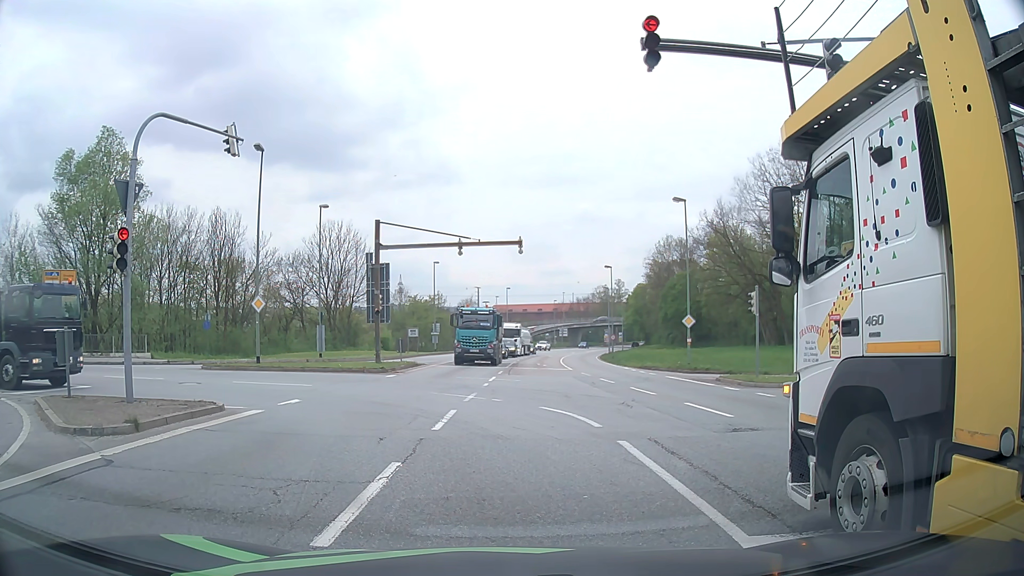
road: primary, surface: asphalt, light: Day
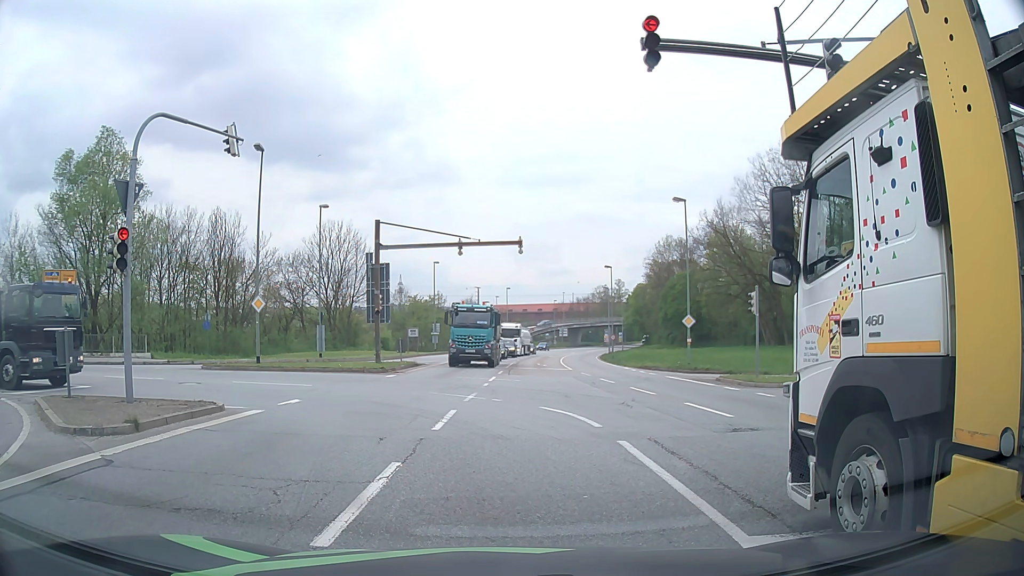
(0.0, 0.0) m; 0°
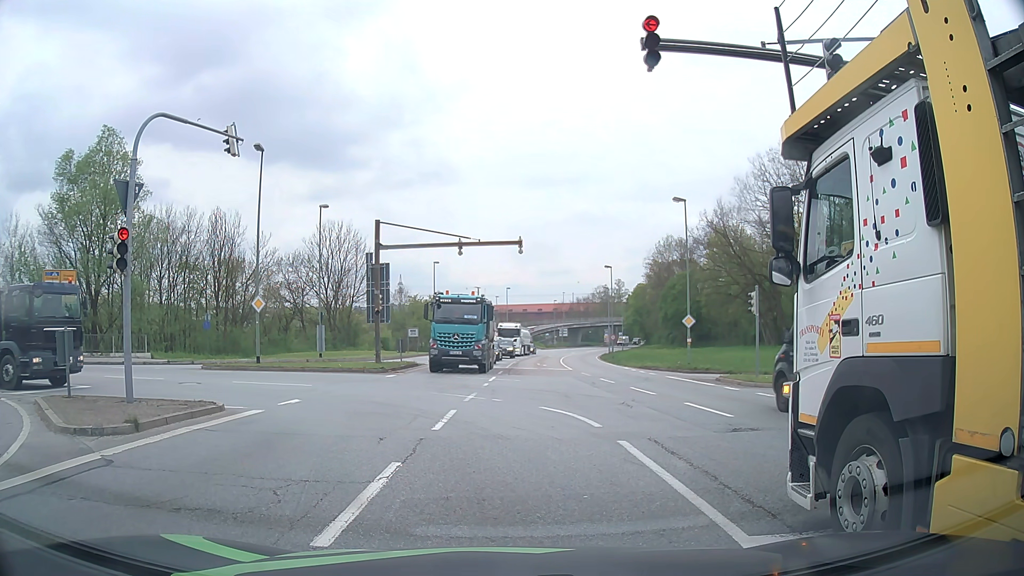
(0.0, 0.0) m; 0°
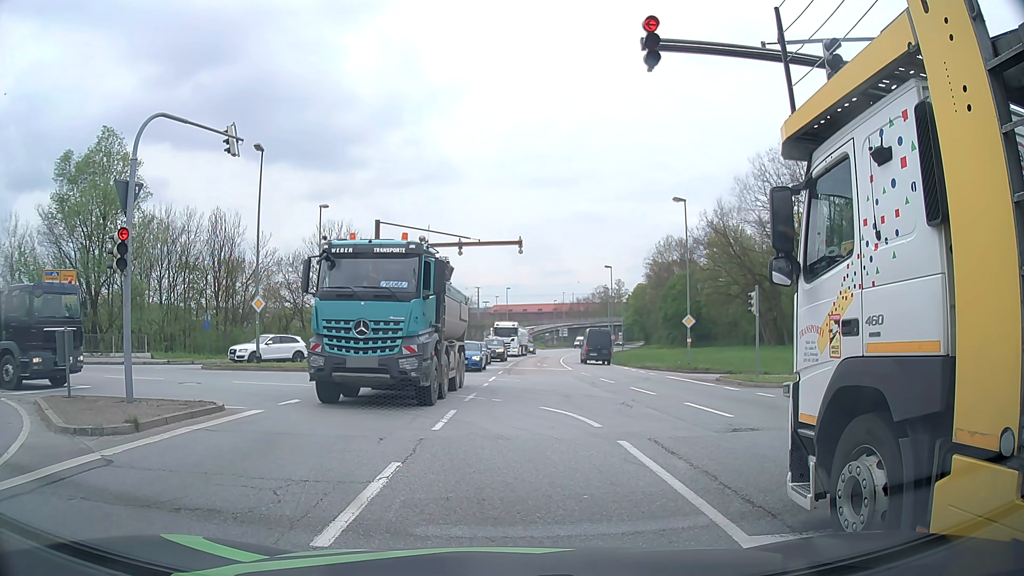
(0.0, 0.0) m; 0°
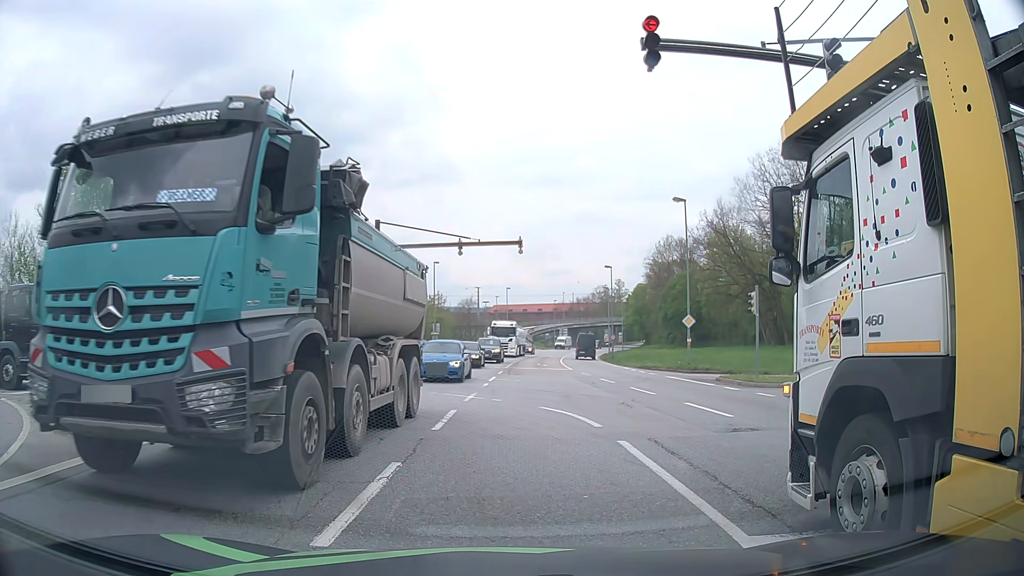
(0.0, 0.0) m; 0°
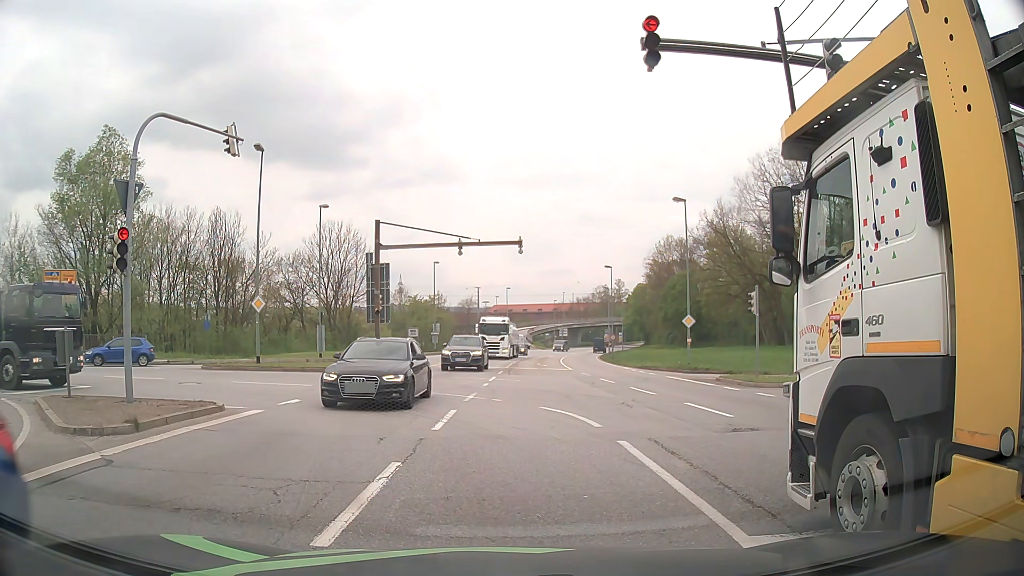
(0.0, 0.0) m; 0°
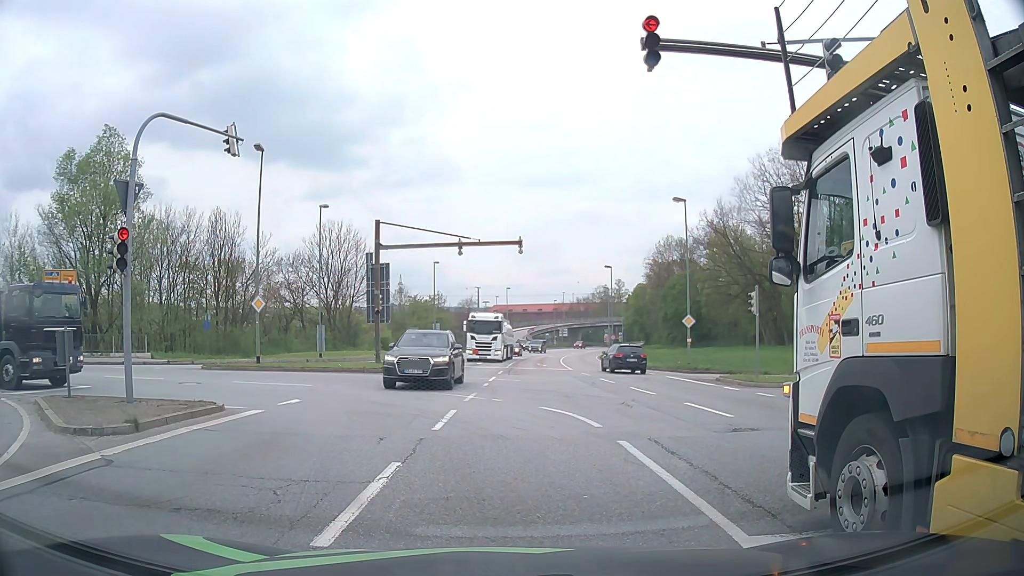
(0.0, 0.0) m; 0°
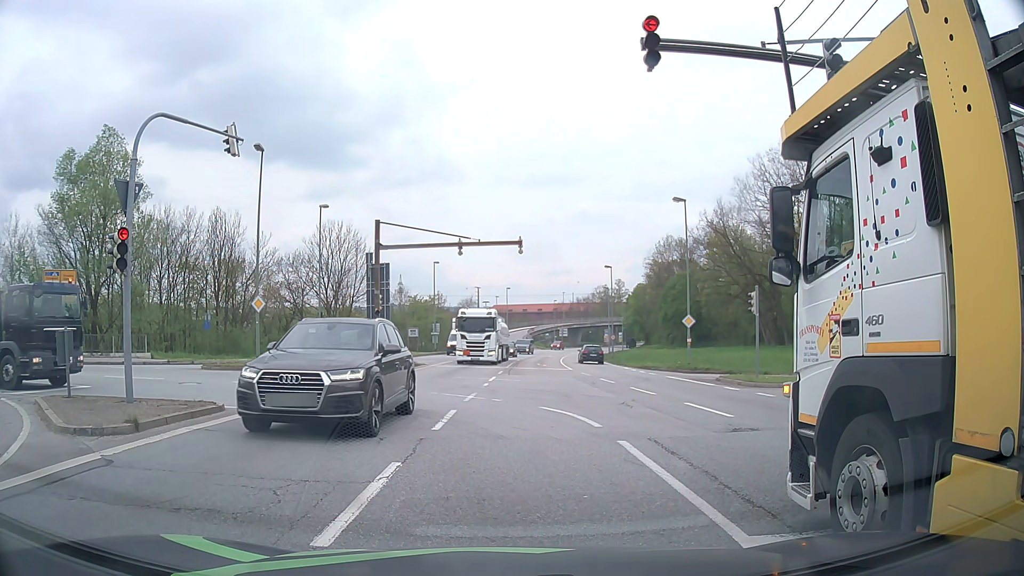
(0.0, 0.0) m; 0°
(-1, +10) (-6, +18) (-15, +22) (-24, +25) (-34, +27) (-44, +29) (-54, +31) (-63, +34) (-73, +36) (-83, +38) m
